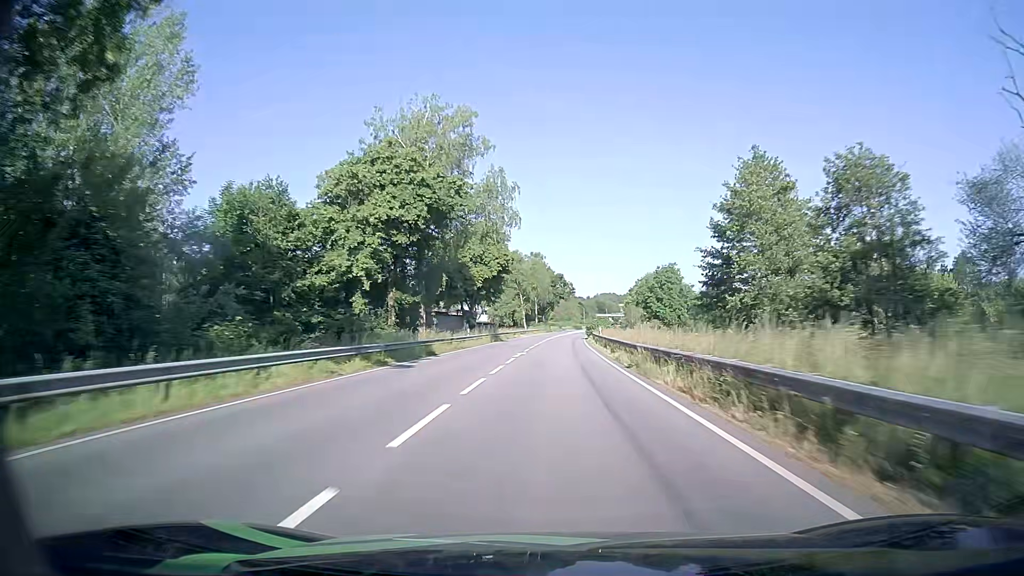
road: primary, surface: asphalt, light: Day
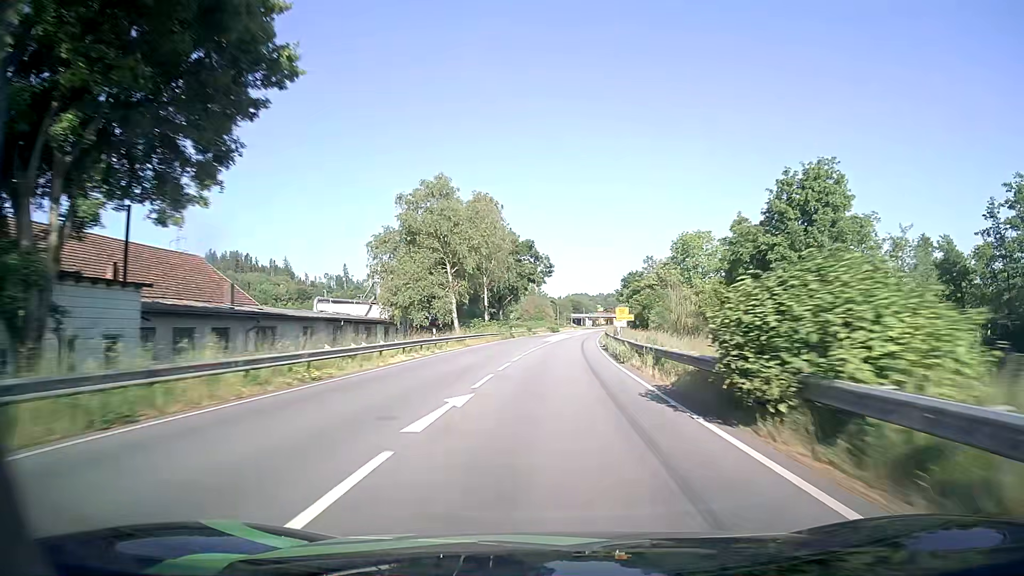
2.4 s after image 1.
(+1.3, +64.5) m; +2°
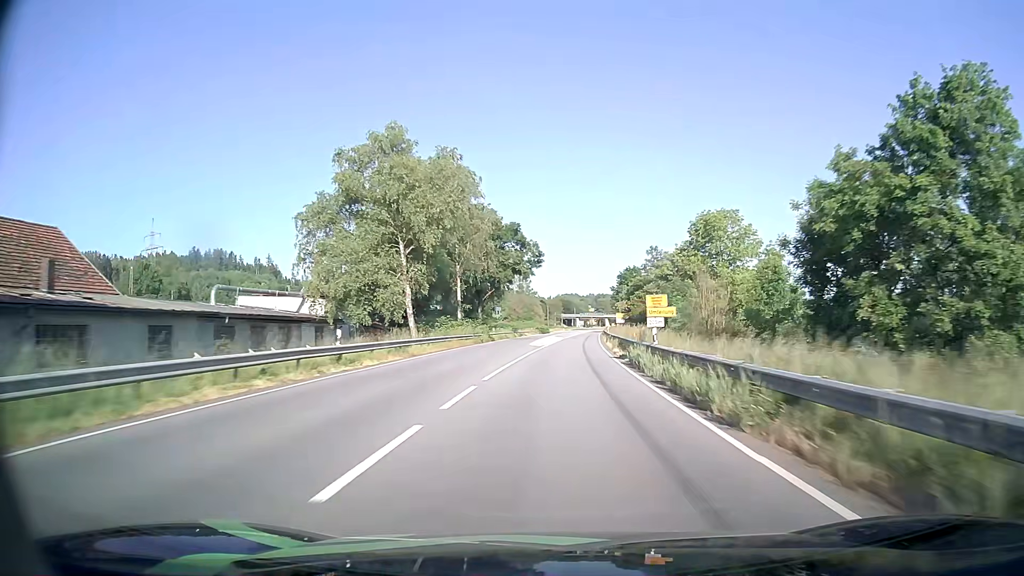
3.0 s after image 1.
(+0.2, +16.3) m; +1°
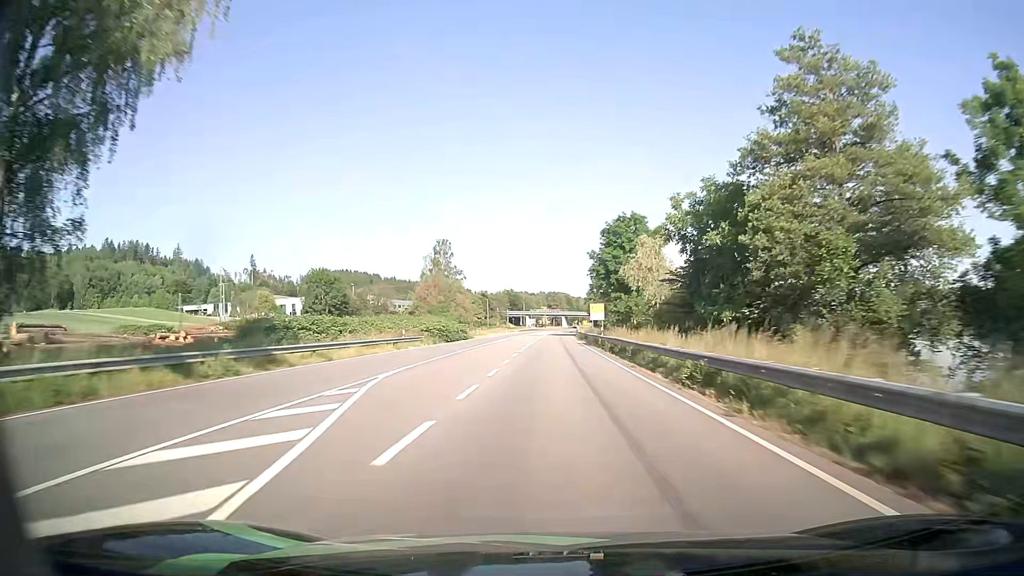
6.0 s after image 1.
(+3.8, +81.6) m; +4°
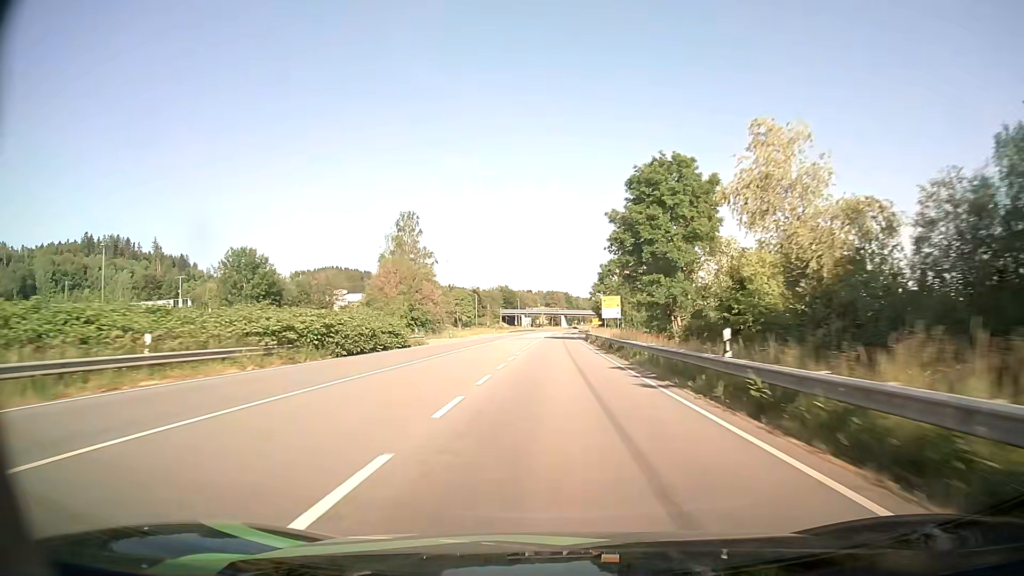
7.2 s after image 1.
(+0.2, +32.6) m; 0°
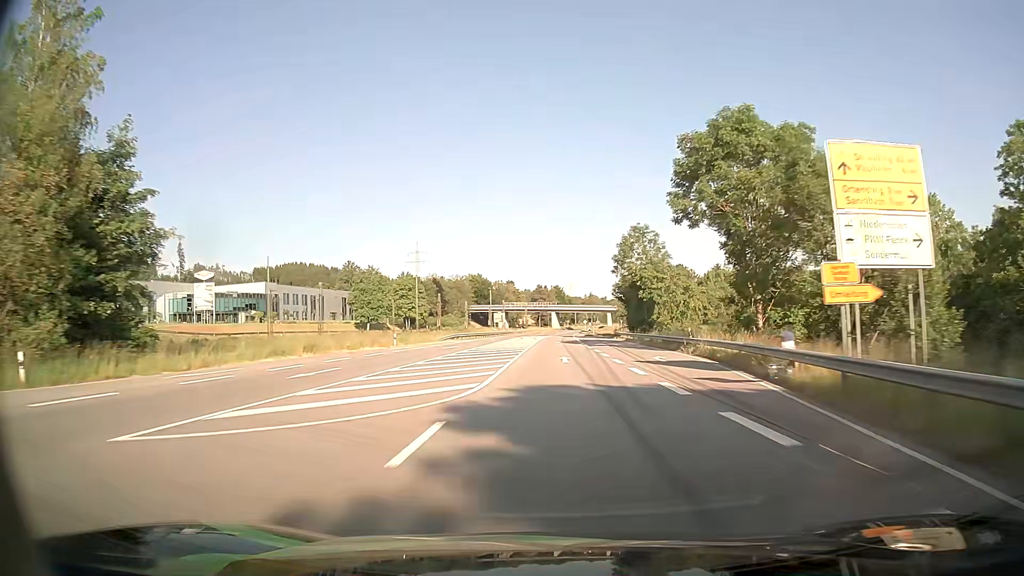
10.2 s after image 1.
(+0.6, +81.1) m; +1°
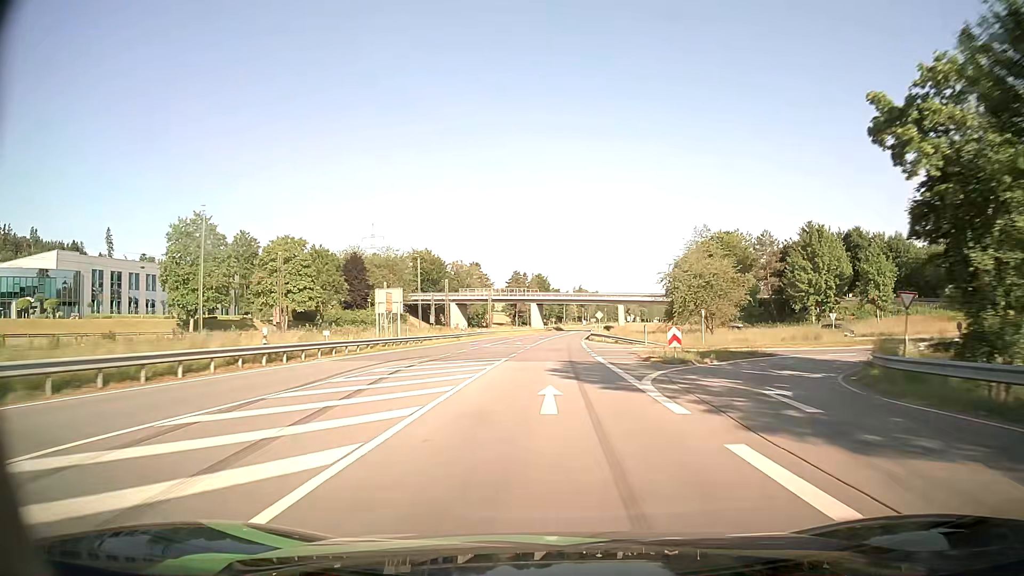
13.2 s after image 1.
(+1.0, +81.0) m; +1°
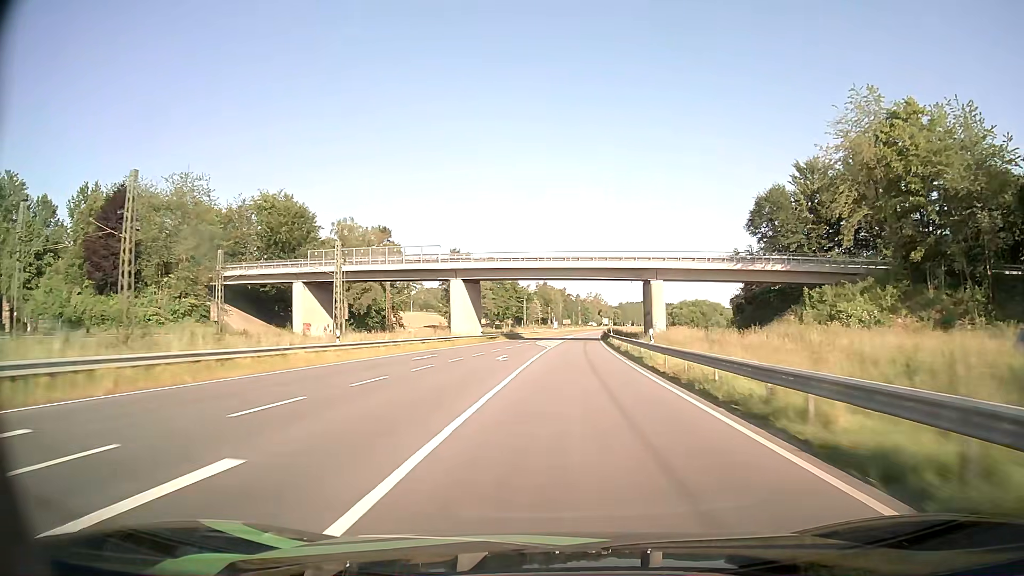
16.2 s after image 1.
(+1.8, +81.9) m; +3°
(0, +10) (0, +20) (0, +30) (+1, +40) (+1, +50) (+2, +60) (+2, +70) (+3, +80) (+4, +90) (+5, +100) m
